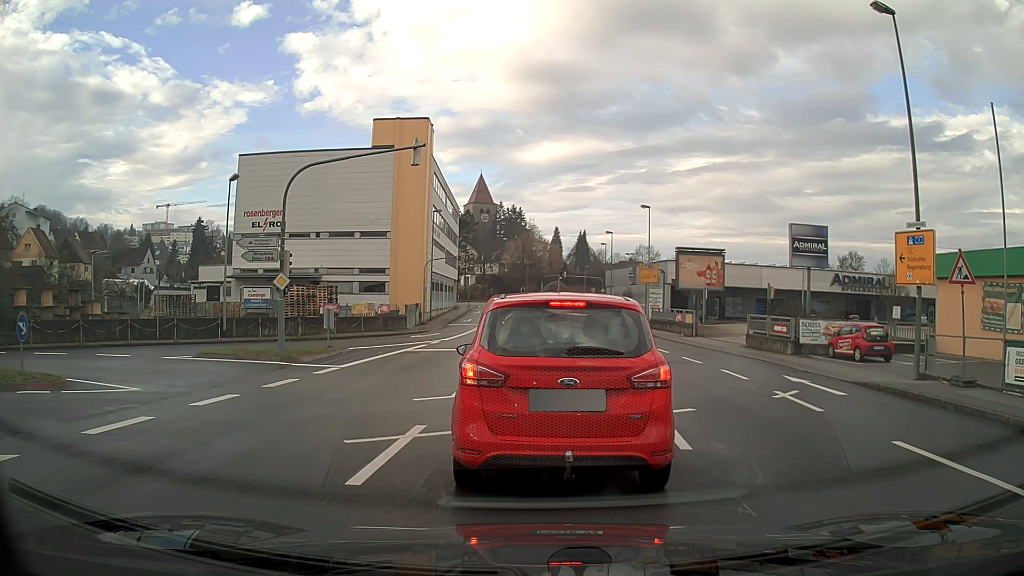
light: Day
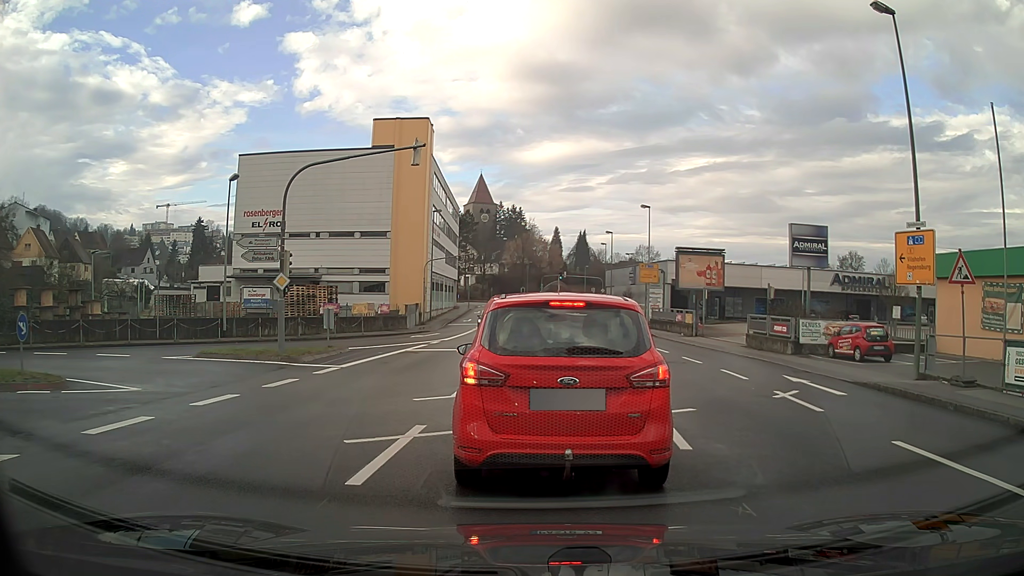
(0.0, 0.0) m; 0°
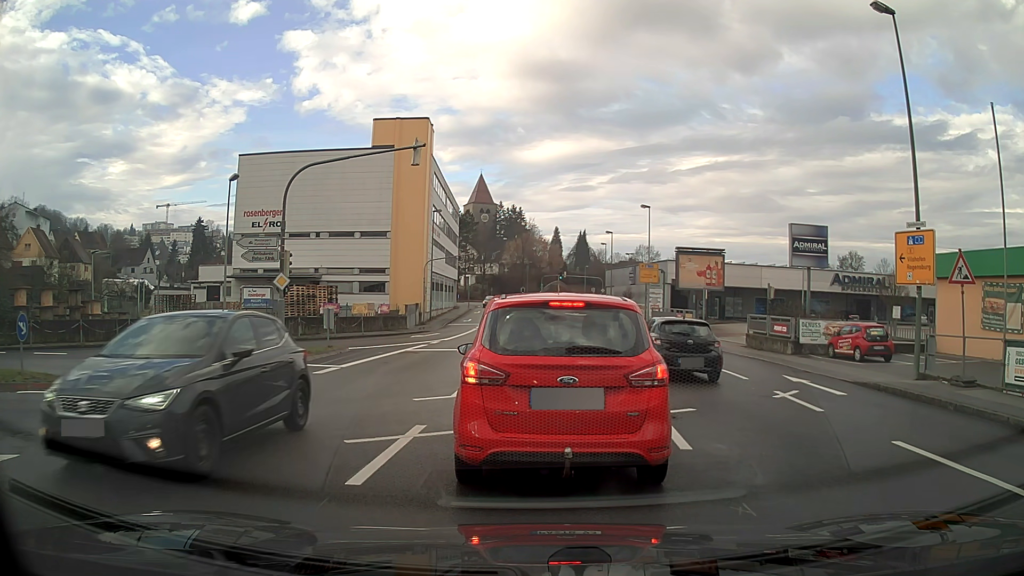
(0.0, 0.0) m; 0°
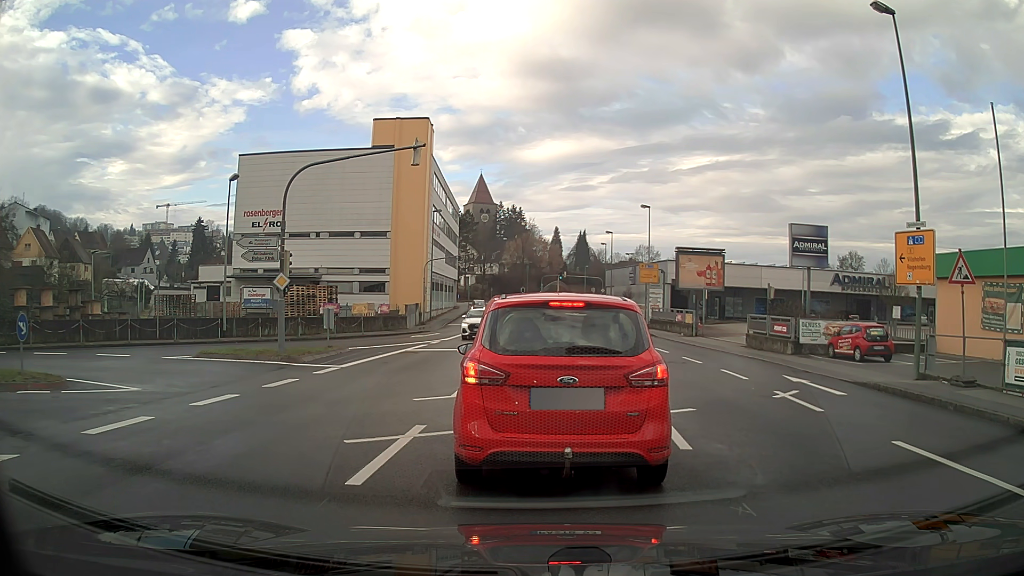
(0.0, 0.0) m; 0°
